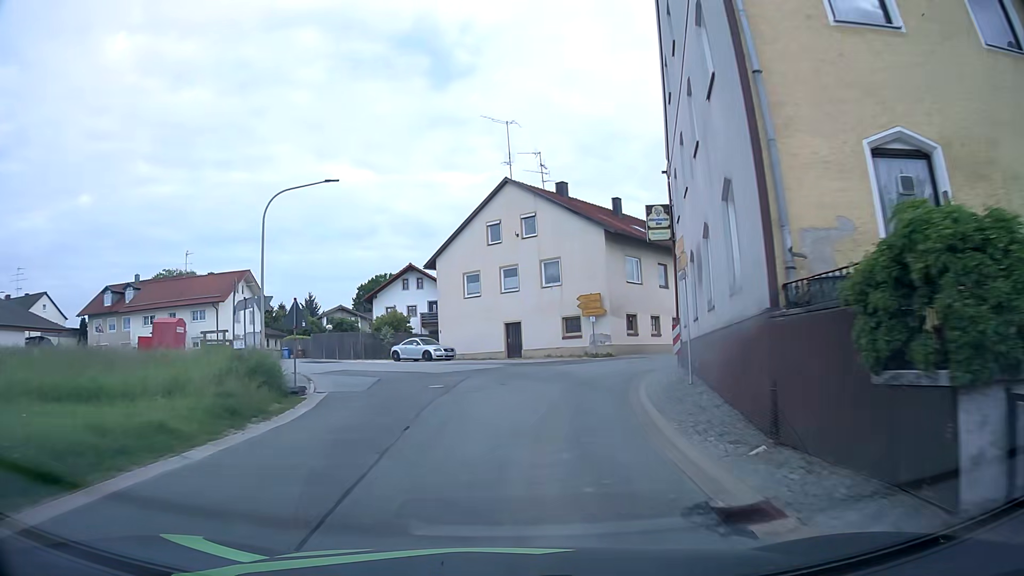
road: tertiary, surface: asphalt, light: Day
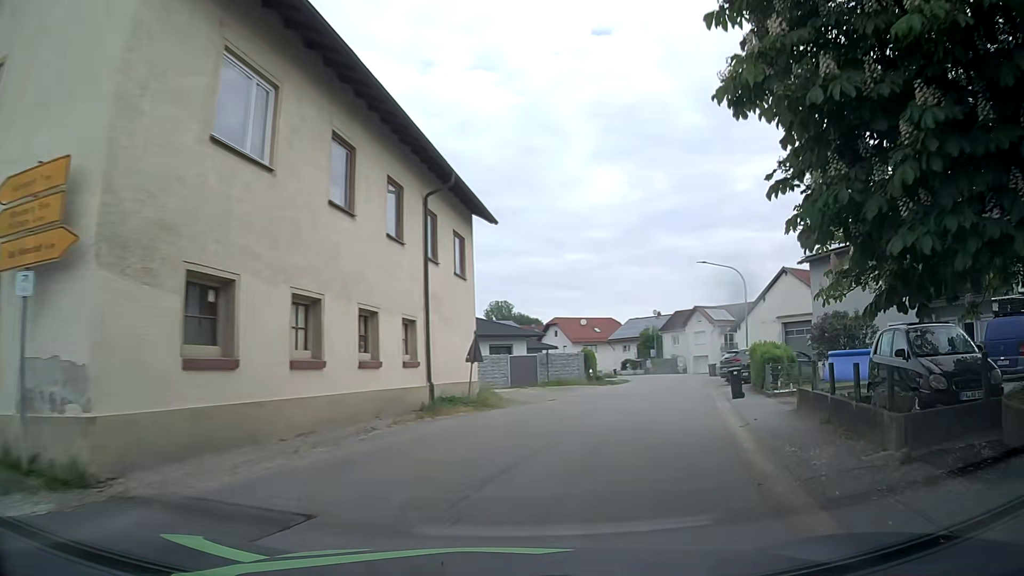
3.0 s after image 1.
(+4.4, +27.0) m; +29°
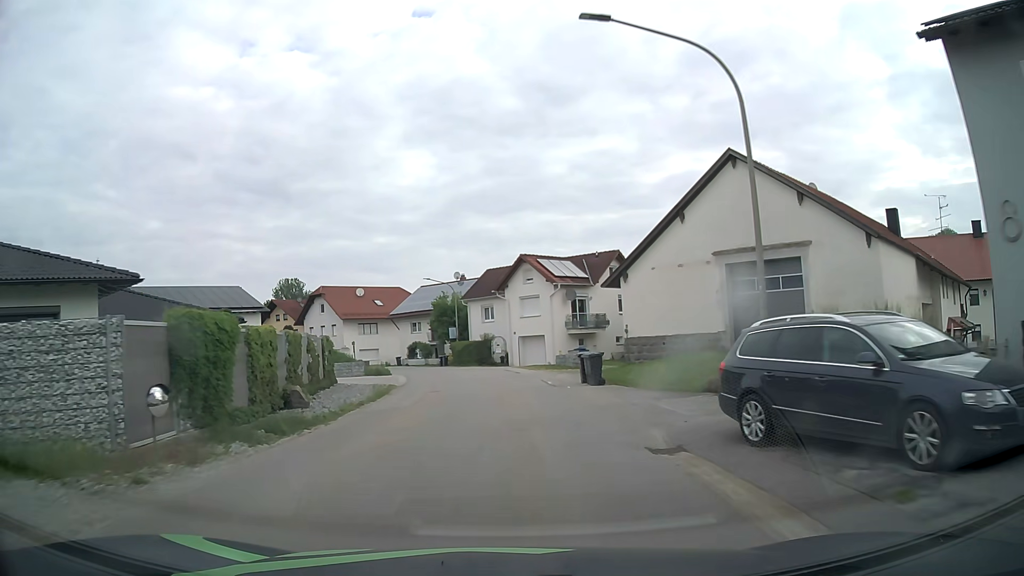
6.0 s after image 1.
(+7.1, +29.9) m; +18°
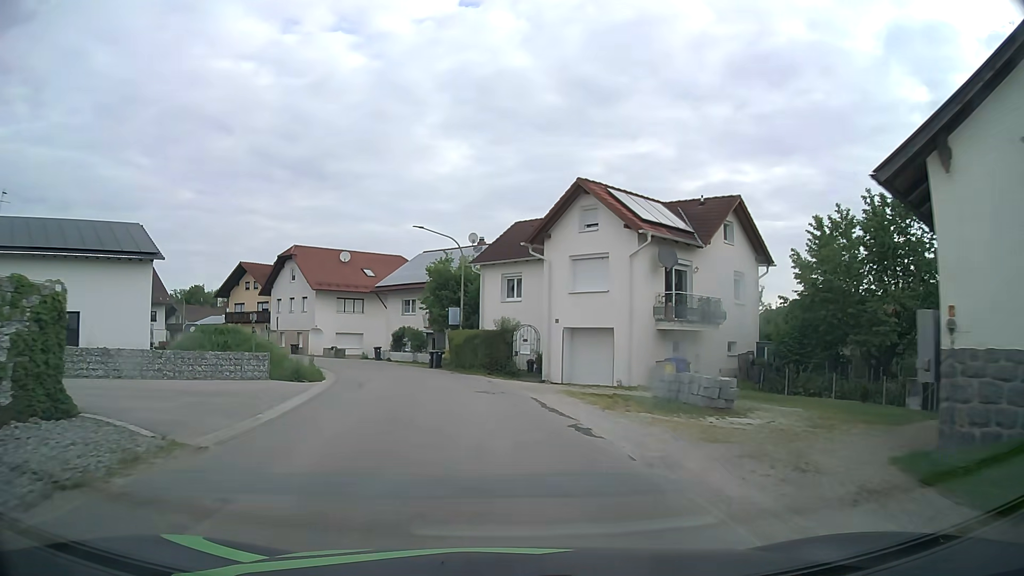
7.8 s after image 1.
(-0.4, +21.1) m; -2°
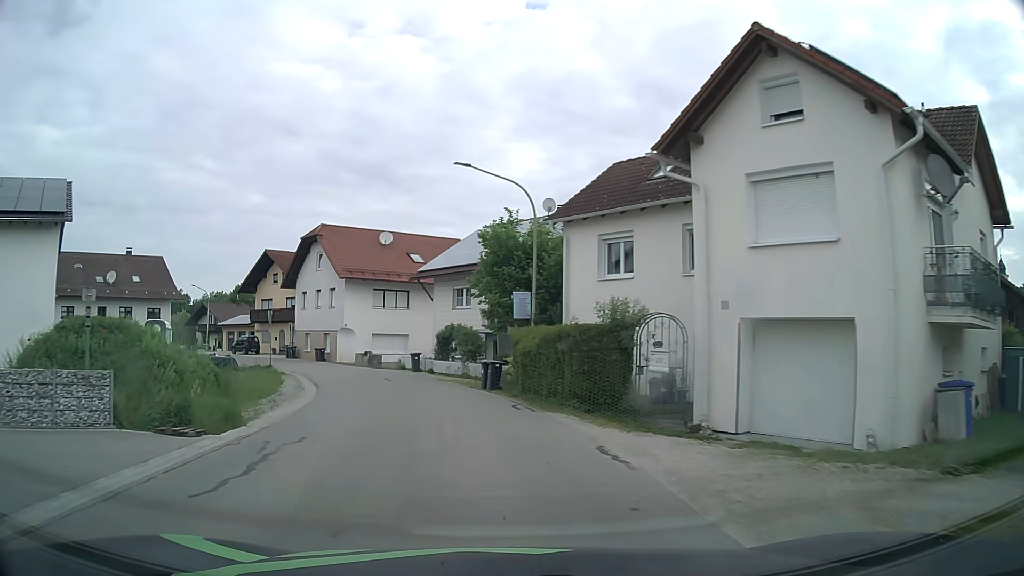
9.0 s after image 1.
(-0.6, +13.3) m; -6°
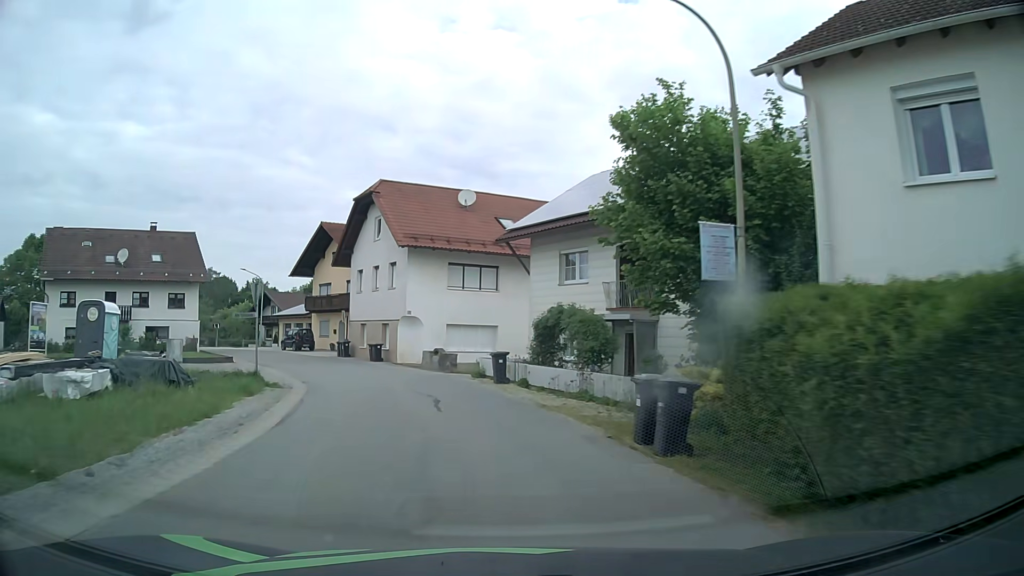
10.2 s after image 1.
(-1.0, +12.5) m; -9°
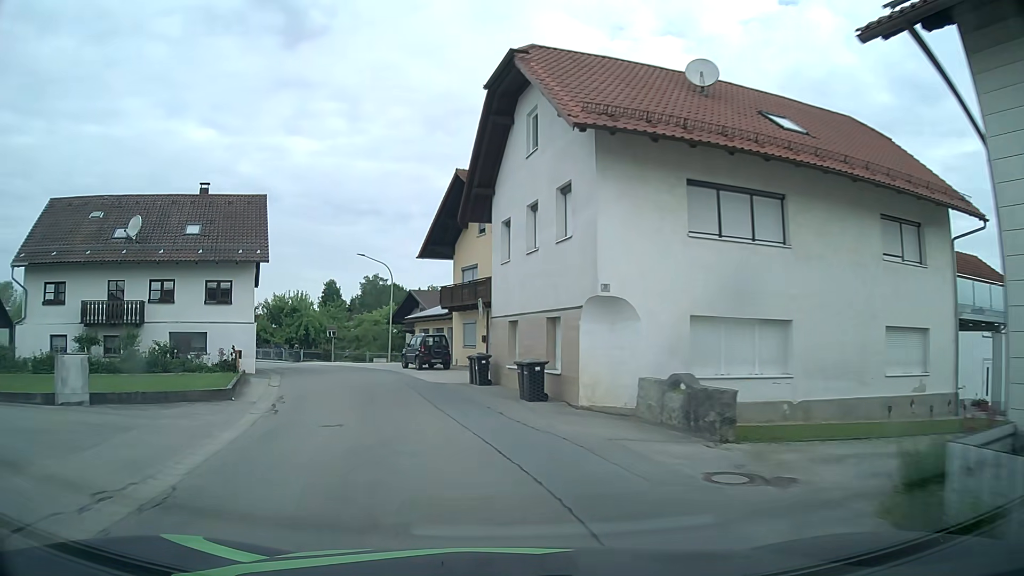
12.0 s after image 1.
(-2.2, +18.7) m; -15°
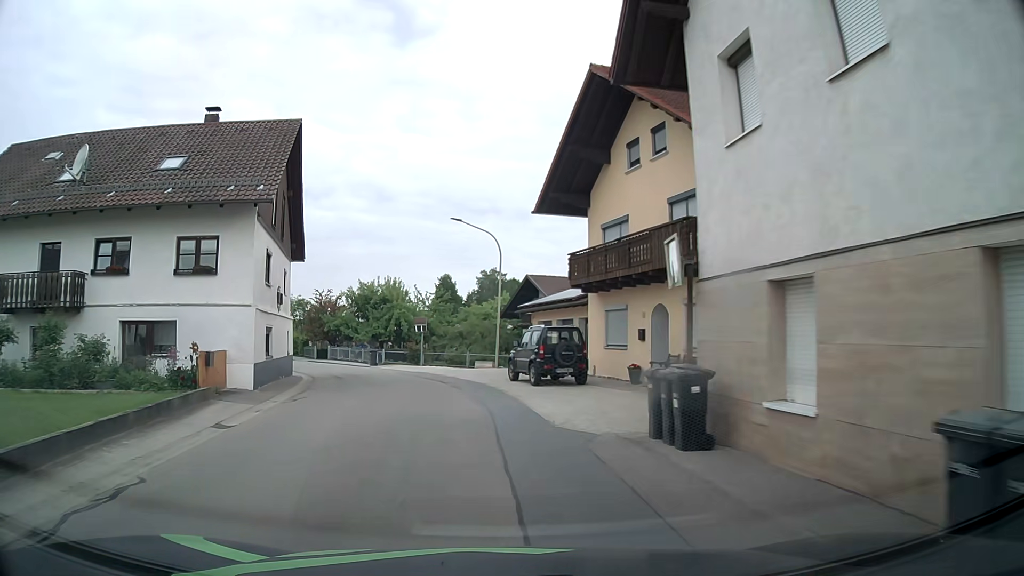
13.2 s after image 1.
(-1.2, +12.7) m; -11°
